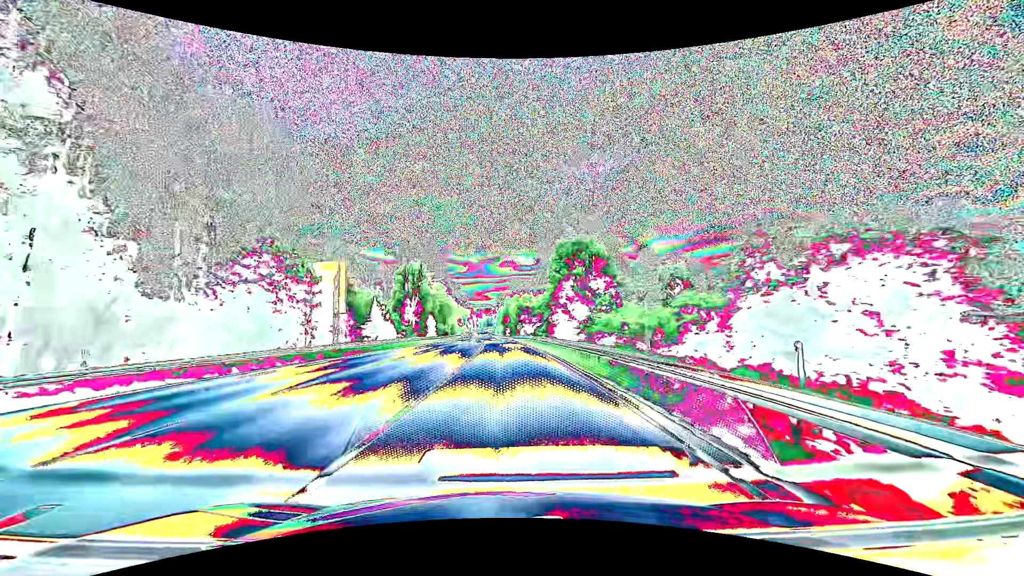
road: primary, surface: asphalt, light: Day
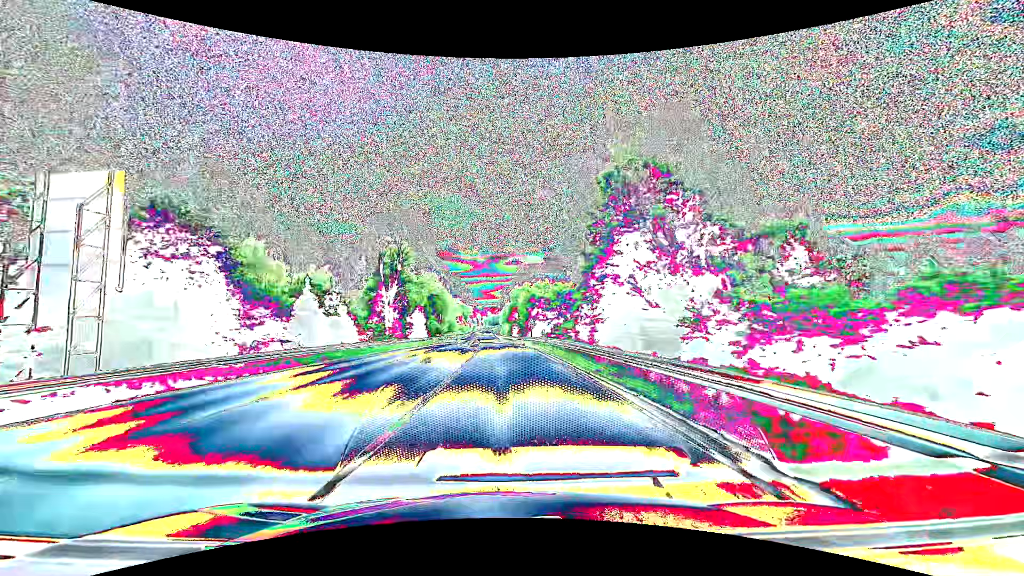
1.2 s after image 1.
(-0.1, +21.6) m; -1°
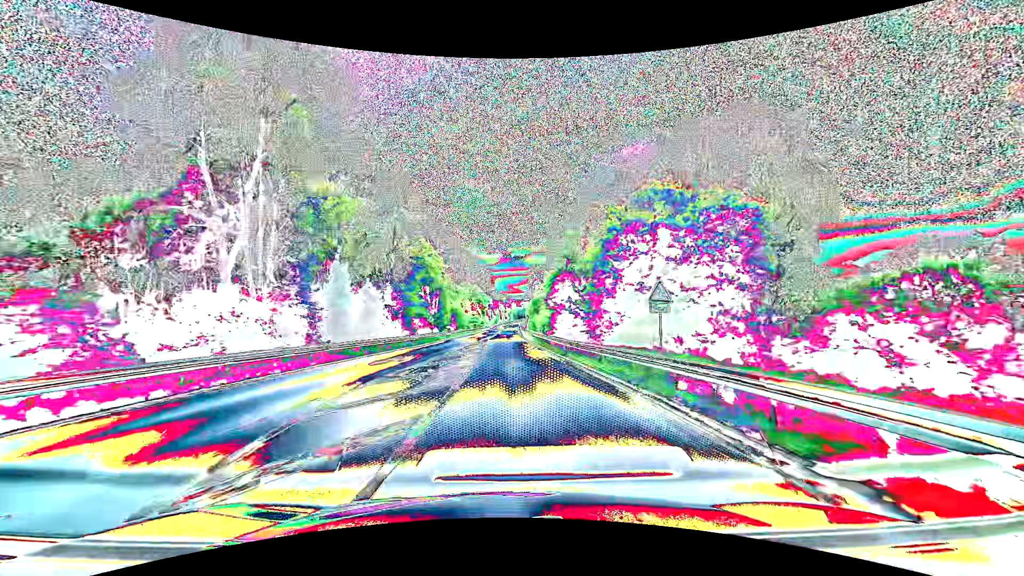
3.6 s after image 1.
(-1.2, +43.2) m; -3°
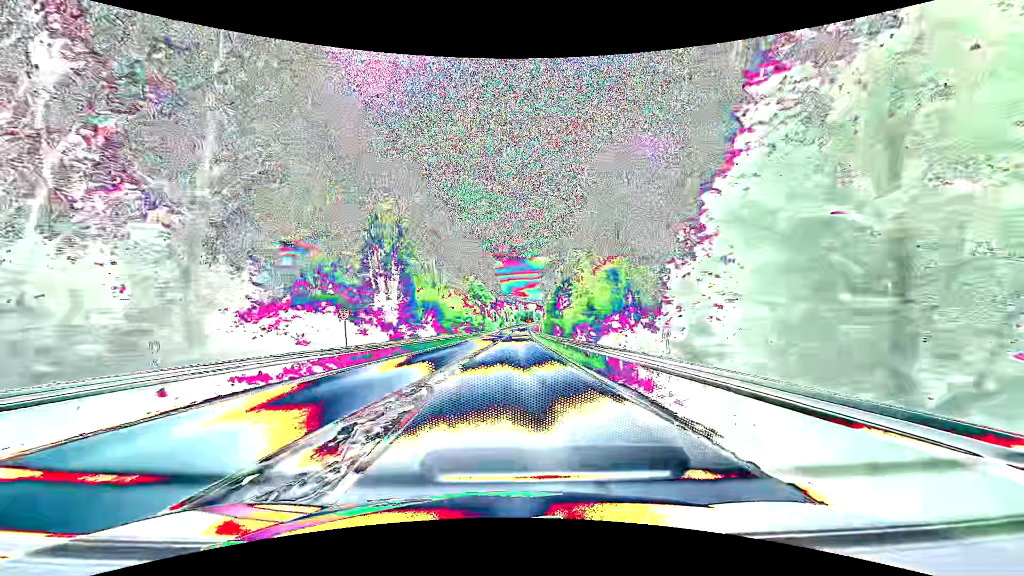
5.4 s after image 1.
(-0.2, +32.7) m; -1°
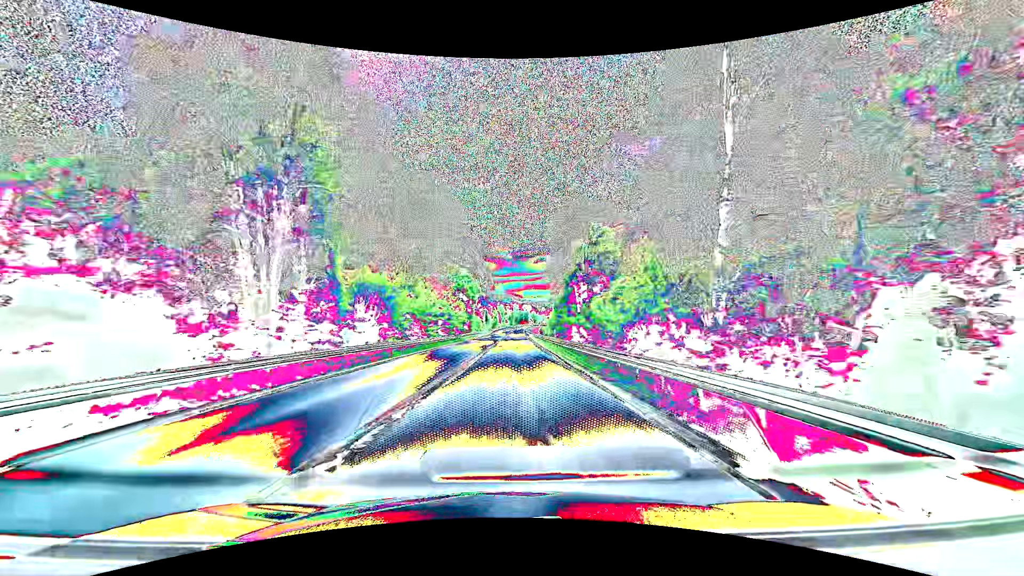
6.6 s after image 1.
(+0.1, +22.4) m; 0°
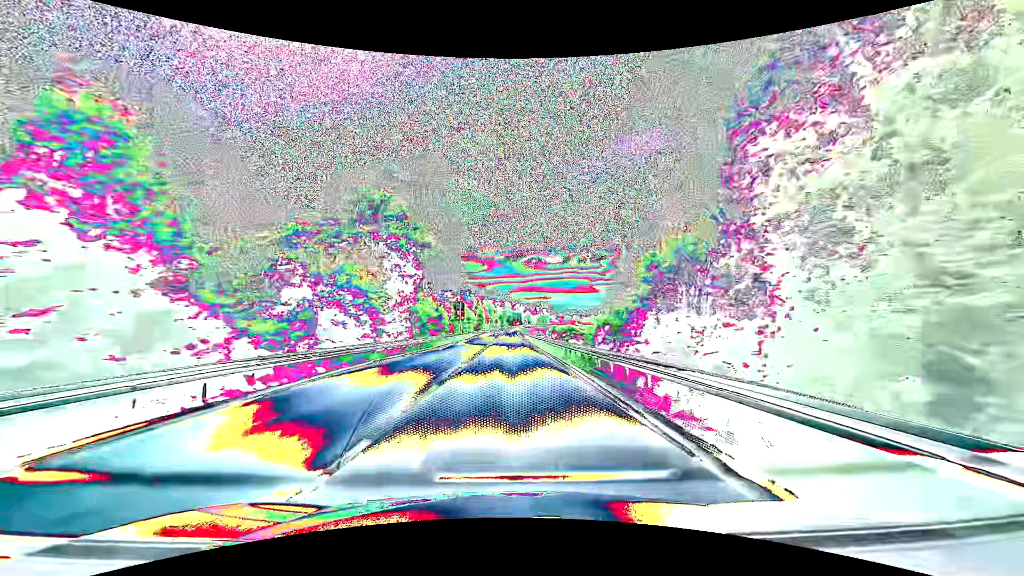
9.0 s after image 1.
(+0.8, +47.9) m; +2°
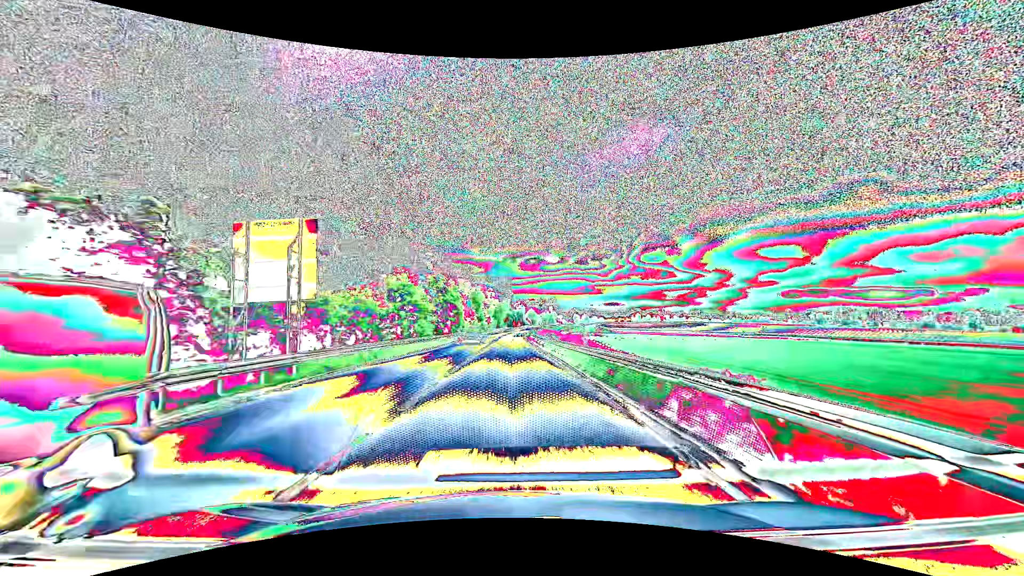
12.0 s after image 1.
(0.0, +66.0) m; 0°
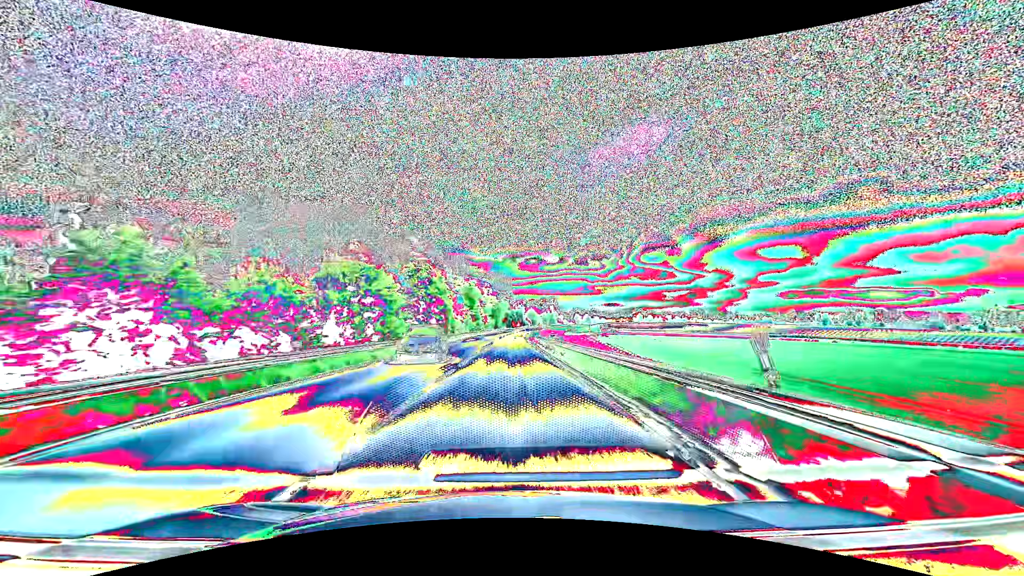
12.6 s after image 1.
(0.0, +14.0) m; 0°
(0, +10) (0, +20) (0, +30) (0, +40) (0, +50) (0, +60) (+1, +70) (+1, +80) (+1, +90) (+2, +100) m
